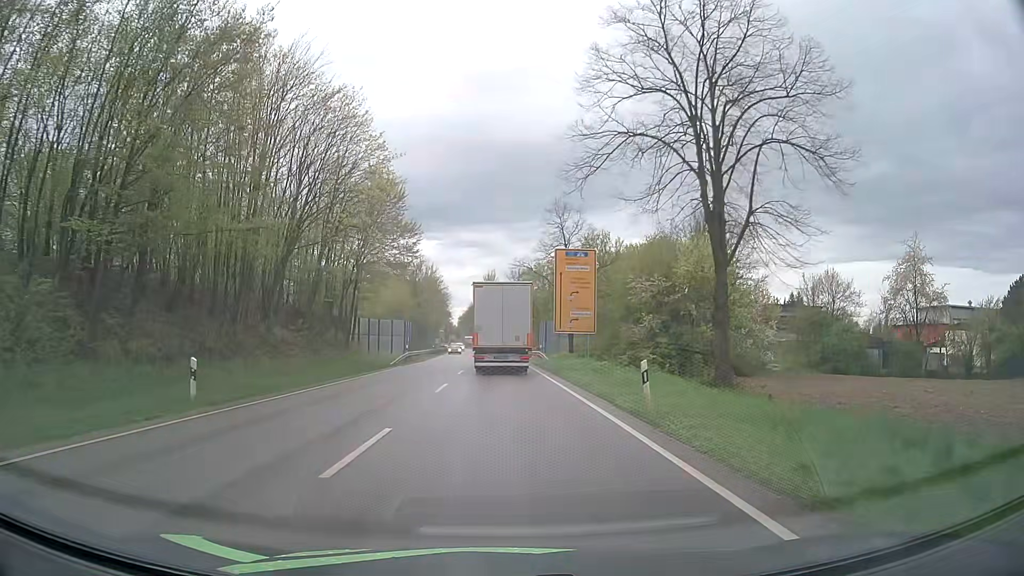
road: primary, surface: asphalt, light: Day
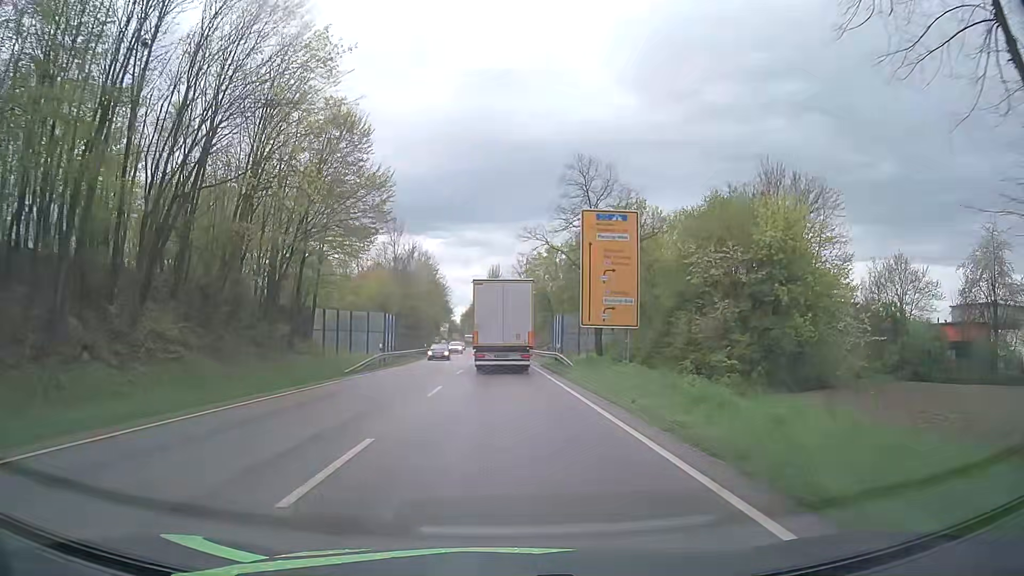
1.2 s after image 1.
(0.0, +13.6) m; 0°
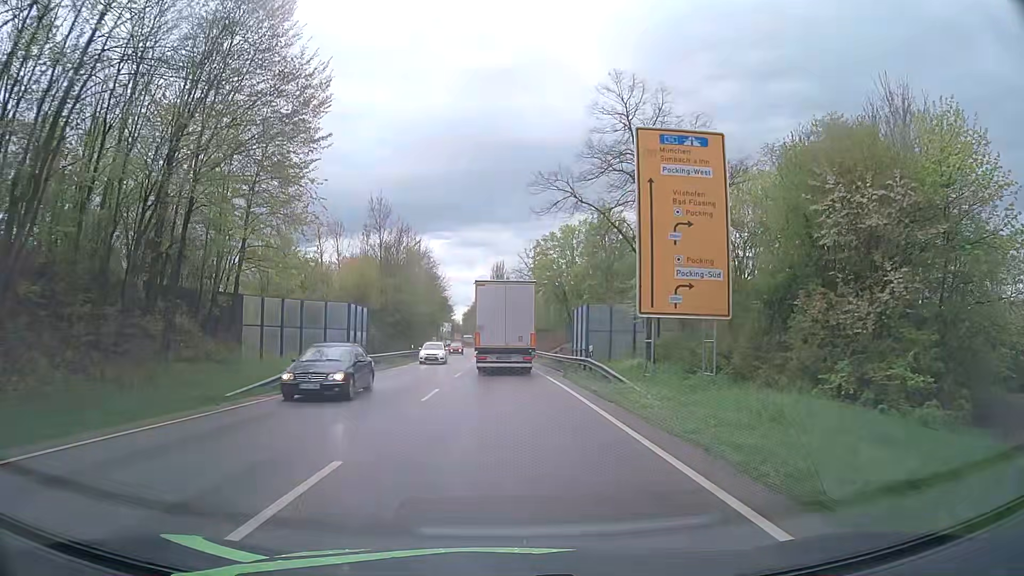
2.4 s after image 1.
(0.0, +13.4) m; 0°
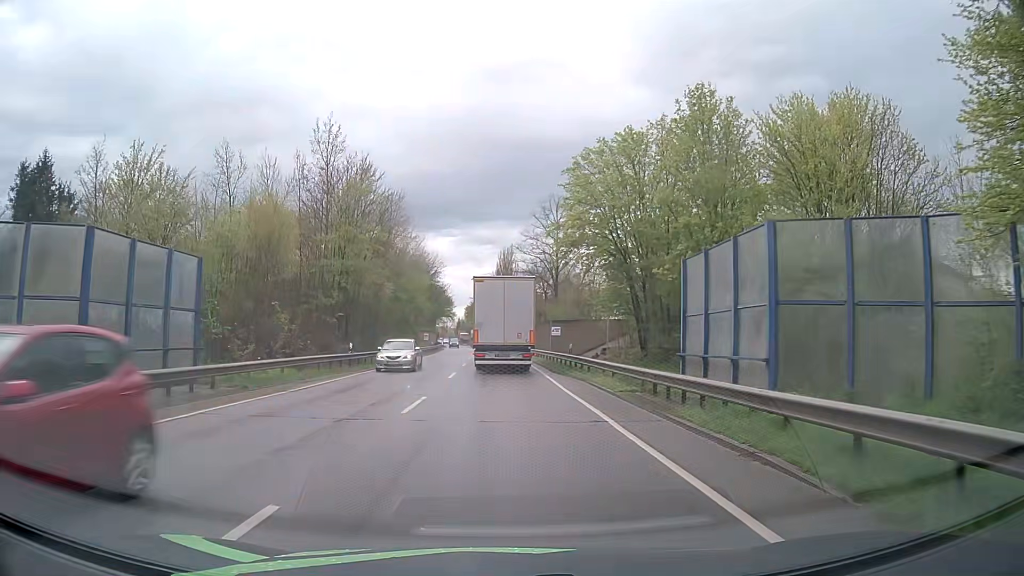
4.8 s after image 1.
(-0.3, +26.3) m; -1°
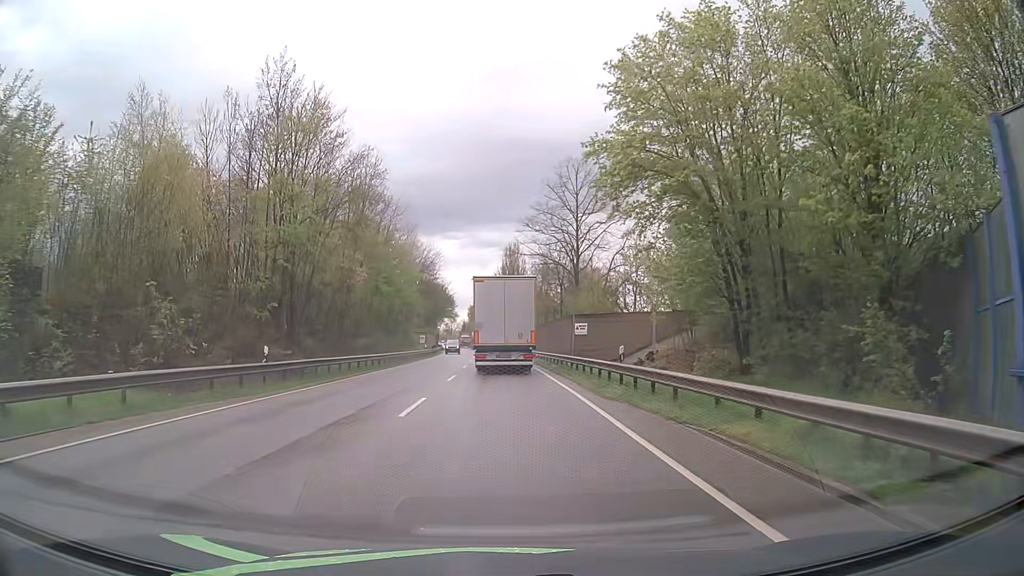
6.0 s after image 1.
(-0.1, +13.0) m; -1°
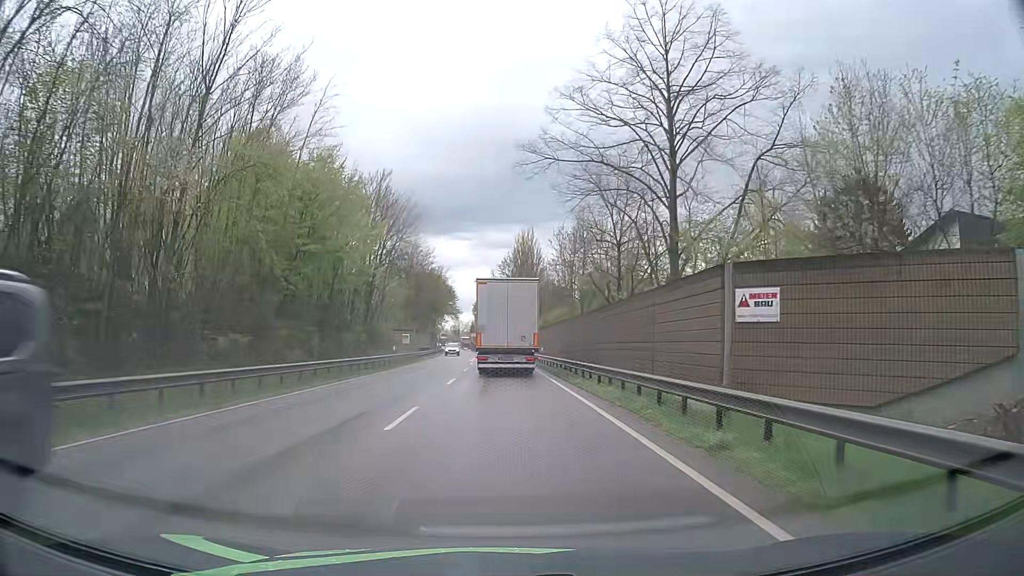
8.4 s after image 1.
(-0.3, +25.5) m; -1°
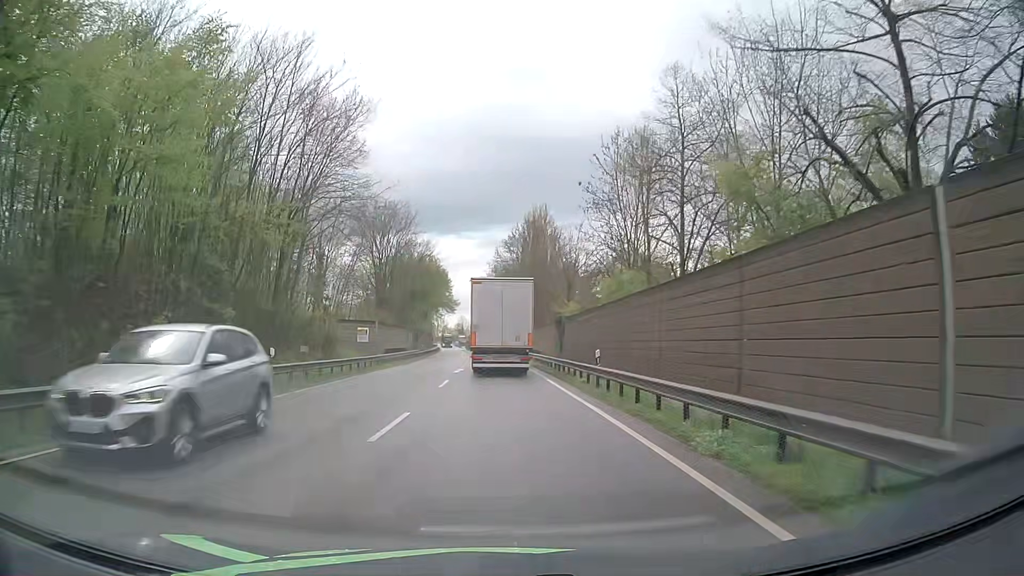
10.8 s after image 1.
(-0.2, +25.2) m; 0°
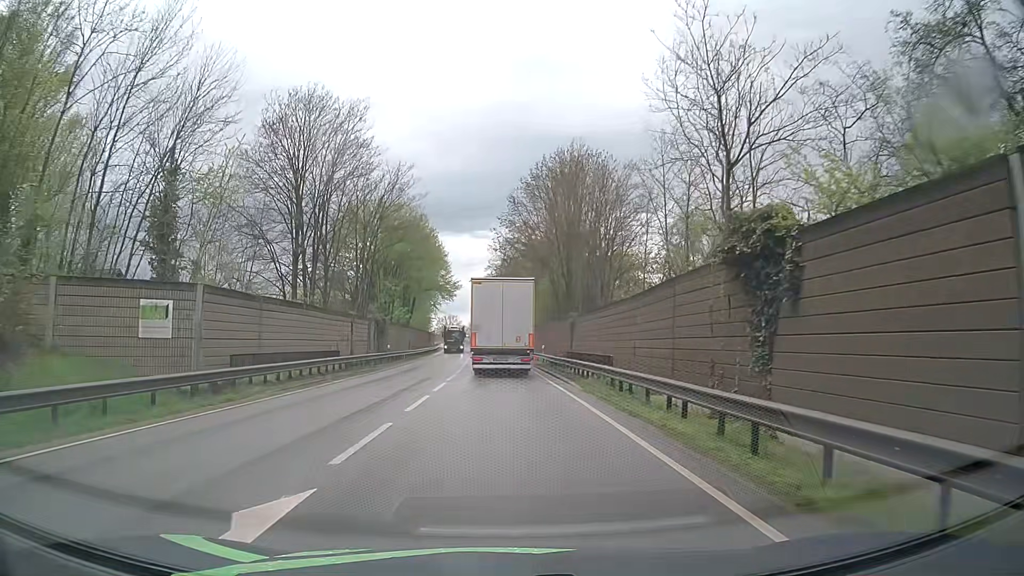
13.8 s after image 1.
(-0.5, +31.3) m; -3°
